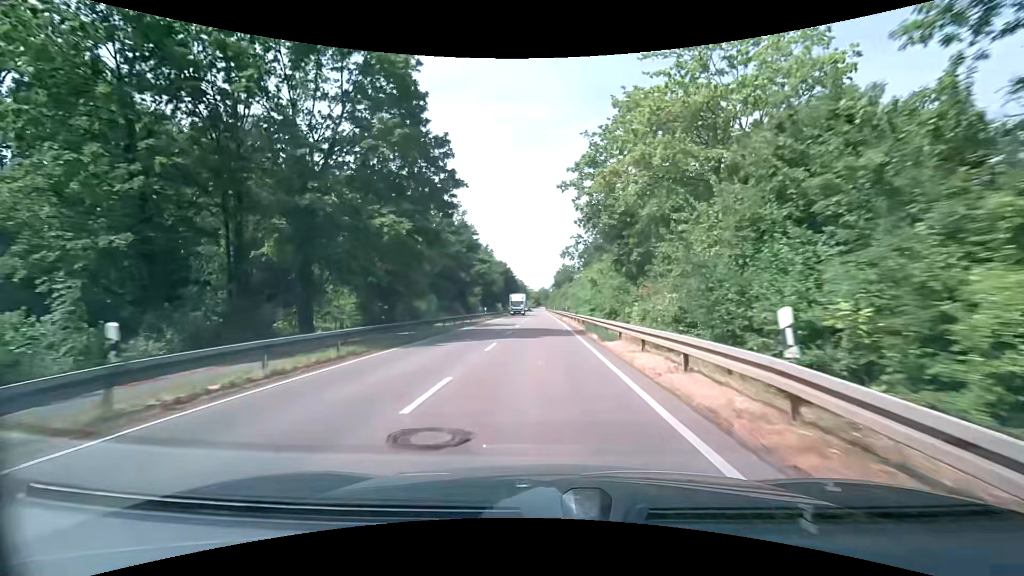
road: secondary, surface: asphalt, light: Day
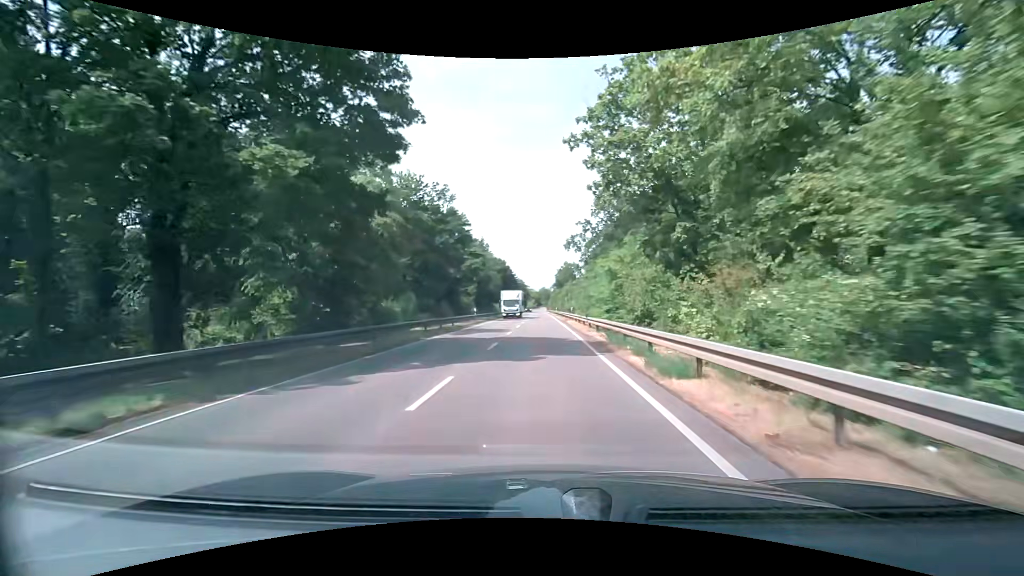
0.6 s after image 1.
(0.0, +8.8) m; 0°
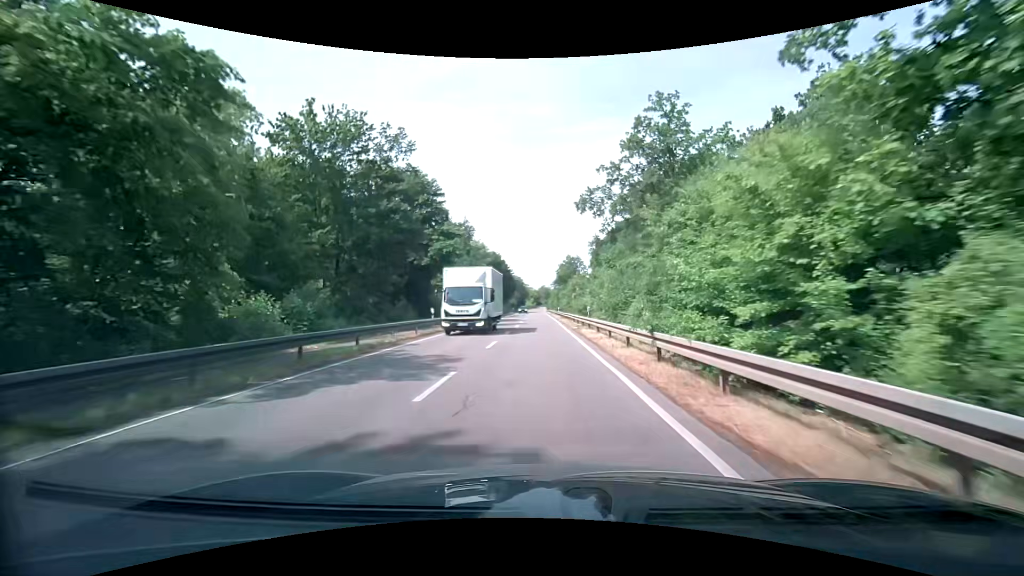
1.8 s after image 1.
(0.0, +17.4) m; 0°
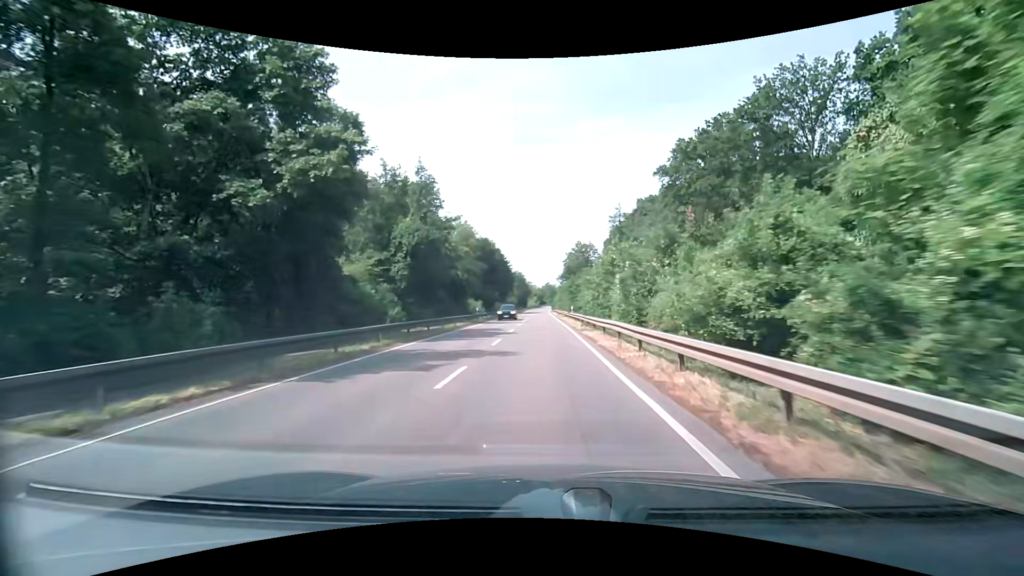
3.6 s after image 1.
(-0.1, +26.0) m; 0°
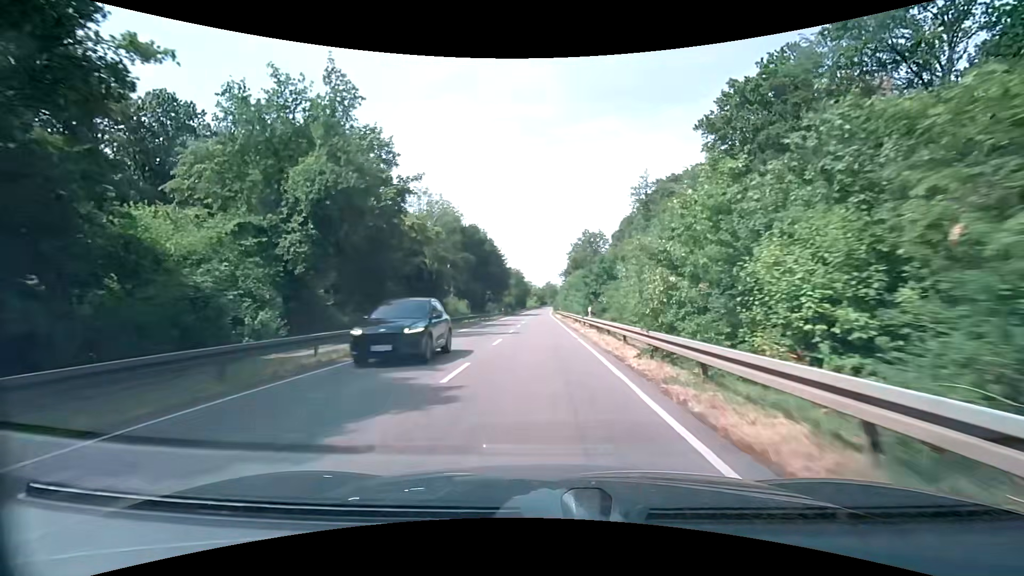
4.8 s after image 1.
(0.0, +17.4) m; 0°
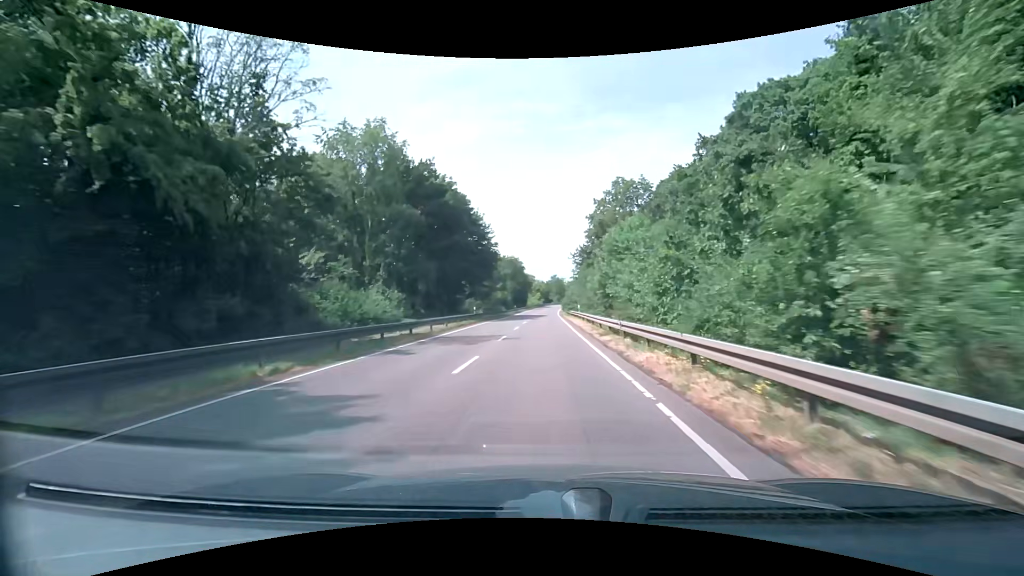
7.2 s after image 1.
(-0.3, +35.0) m; -1°
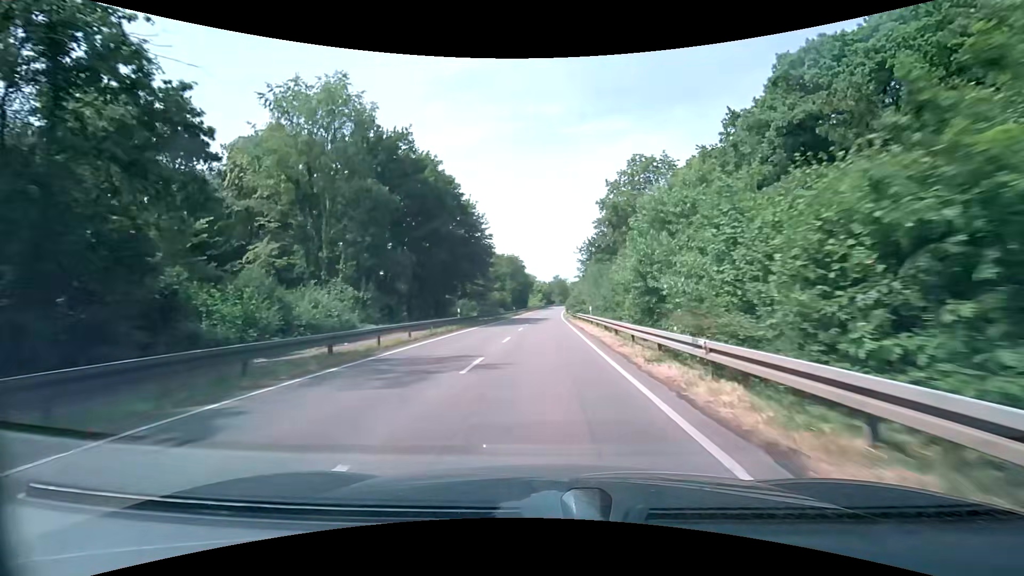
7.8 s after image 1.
(0.0, +8.8) m; 0°
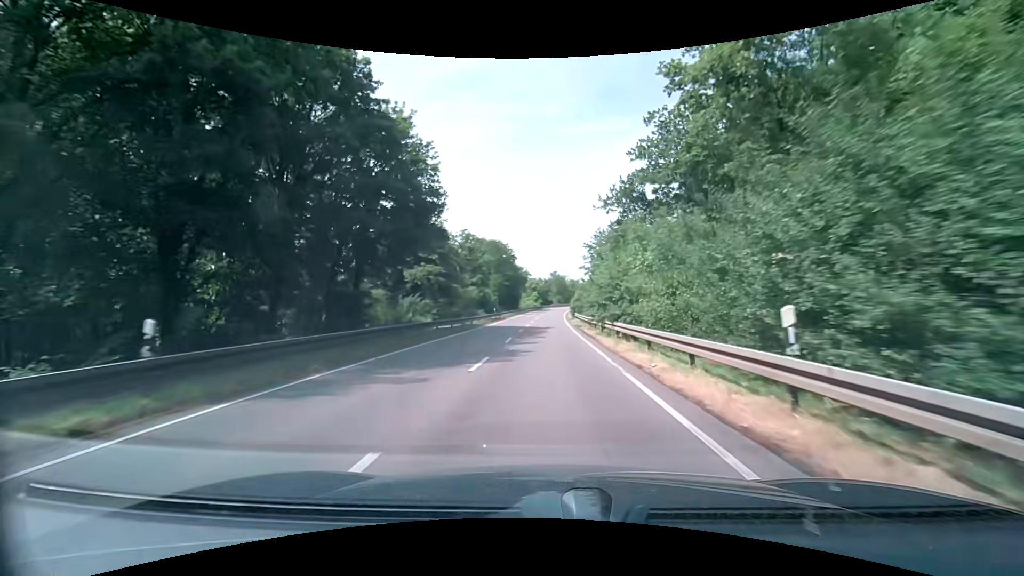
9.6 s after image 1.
(0.0, +26.6) m; 0°
(0, +10) (0, +20) (0, +30) (0, +40) (0, +50) (0, +60) (+1, +70) (+1, +80) (+2, +90) (+3, +100) m
